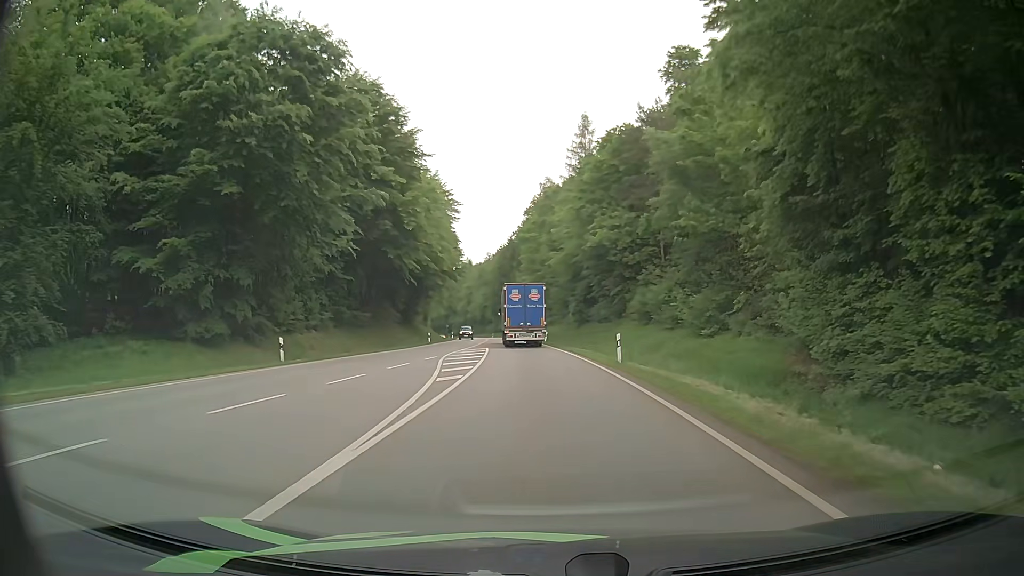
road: secondary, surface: asphalt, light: Day
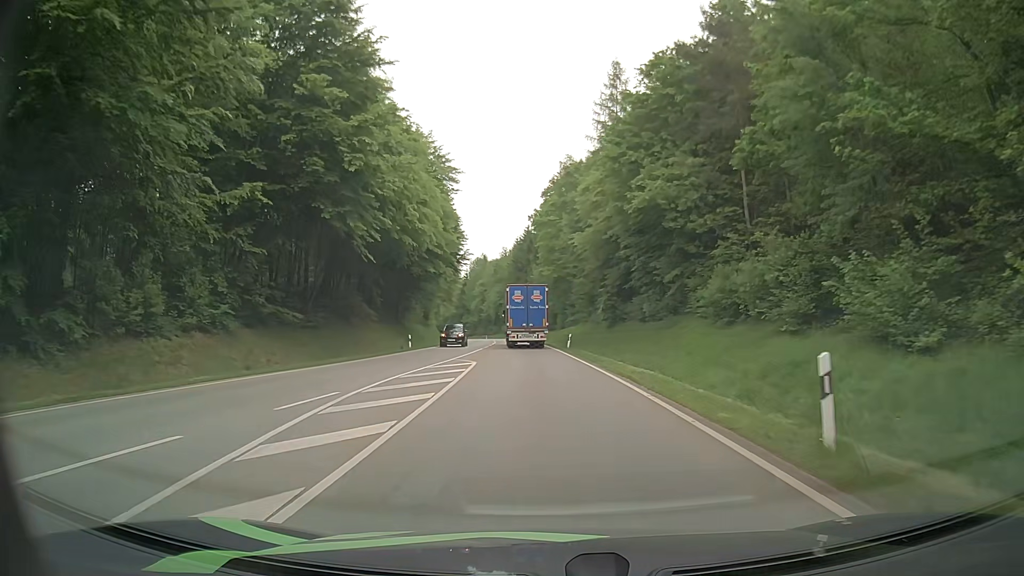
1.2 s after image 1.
(-0.2, +17.0) m; -1°
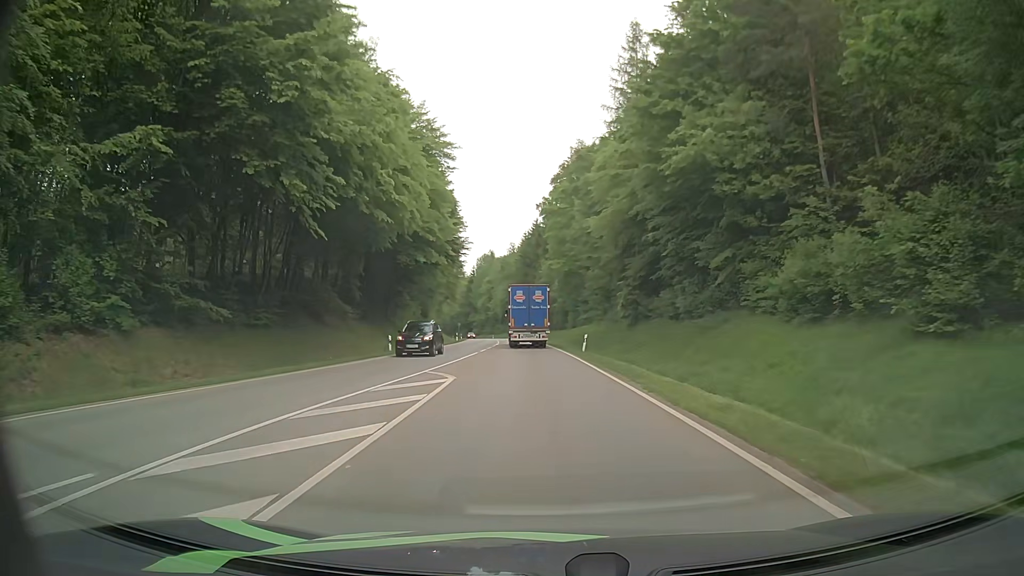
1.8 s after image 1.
(-0.1, +8.6) m; -1°
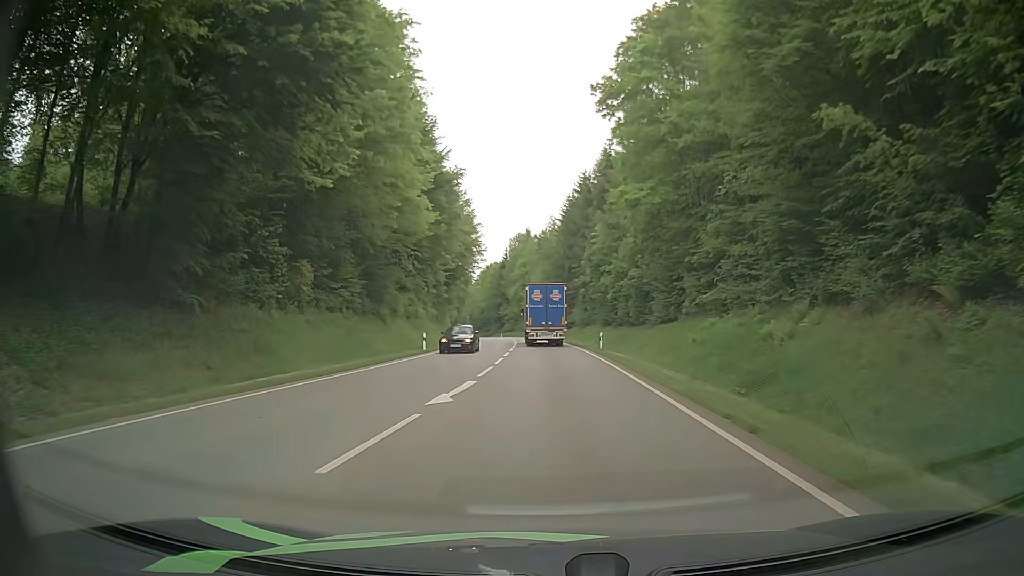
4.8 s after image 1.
(-1.9, +44.6) m; -4°
